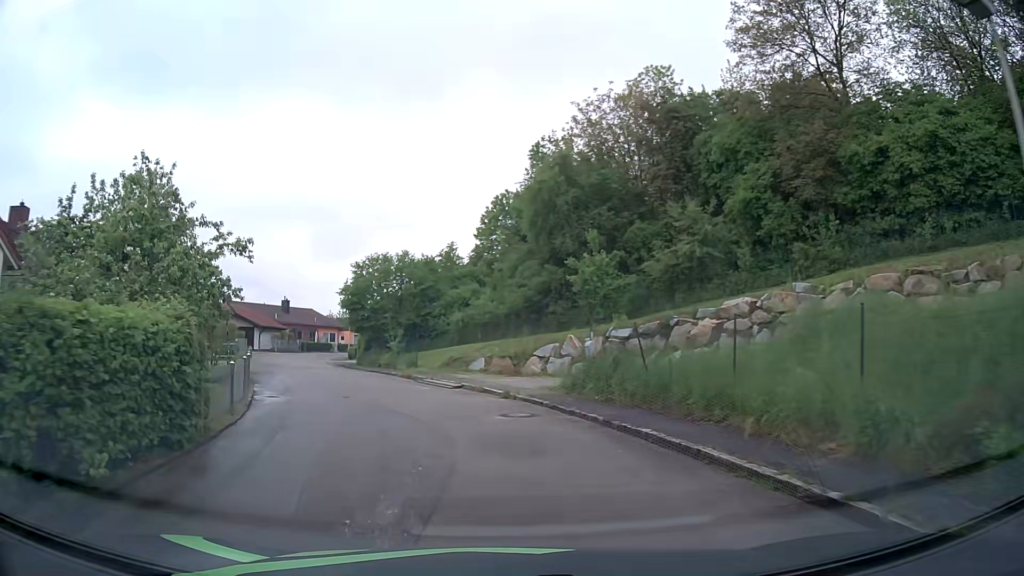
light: Day
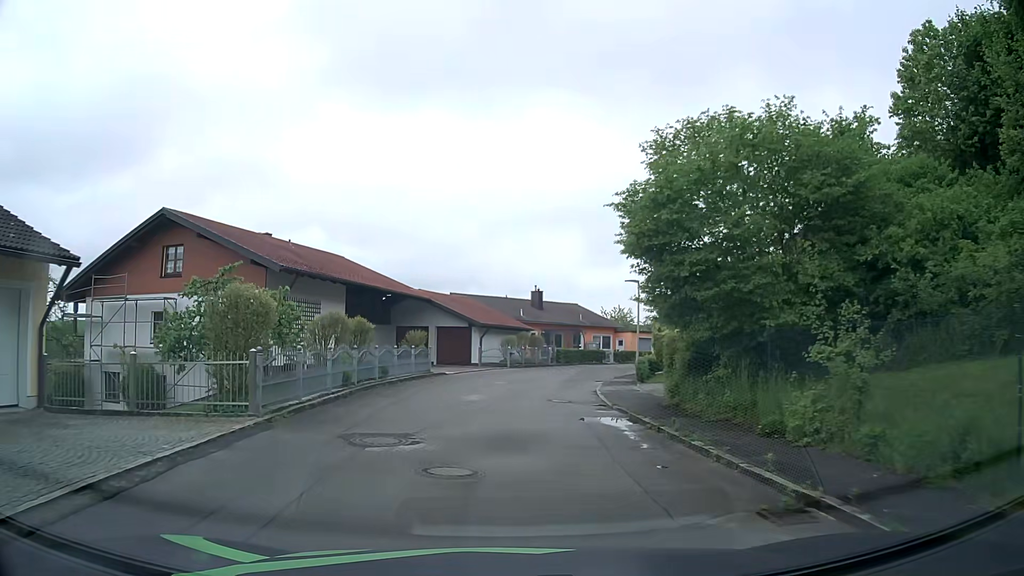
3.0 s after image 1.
(-5.7, +24.7) m; -23°
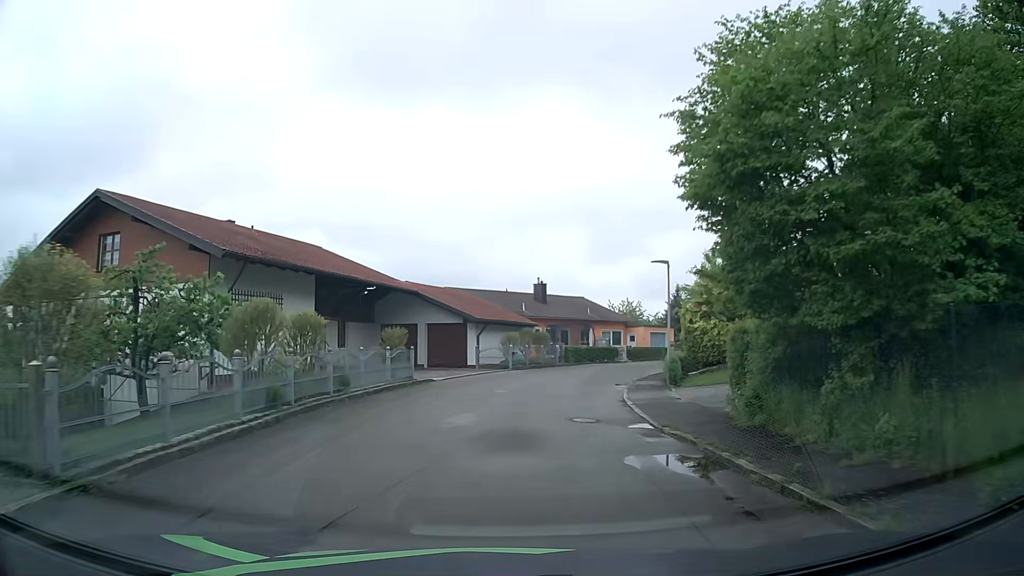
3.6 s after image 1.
(0.0, +5.2) m; -1°
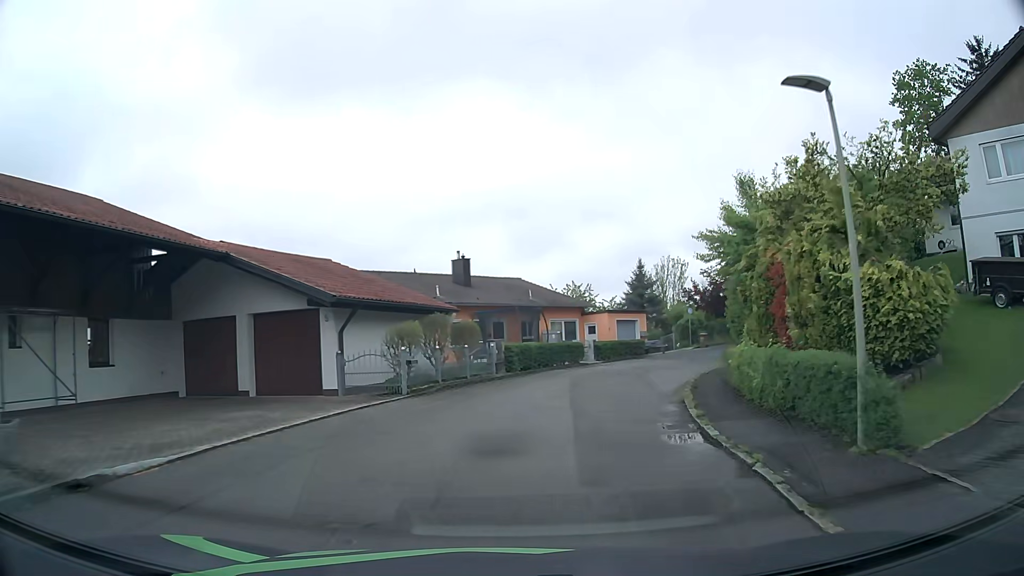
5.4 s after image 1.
(+0.7, +15.9) m; +7°
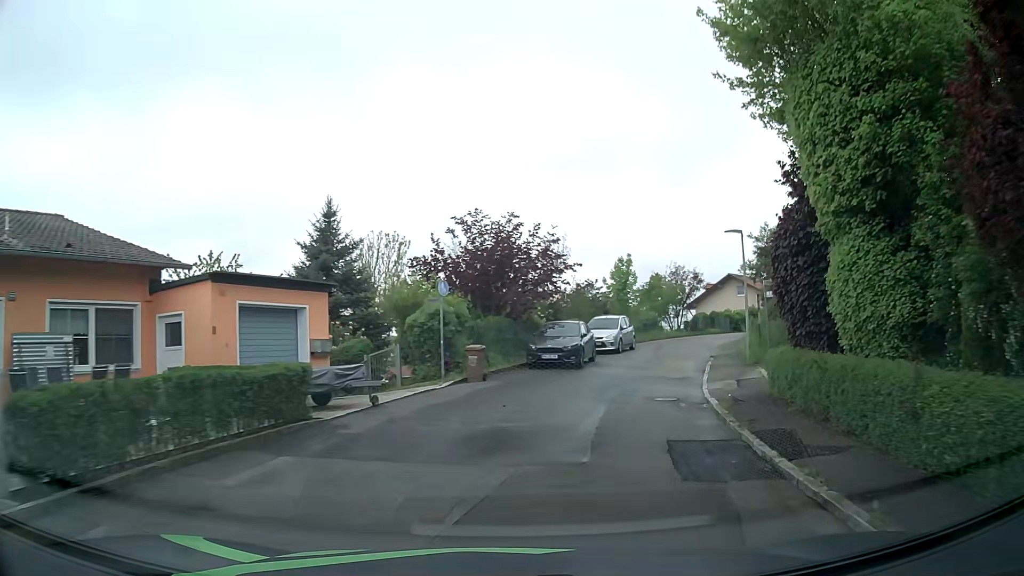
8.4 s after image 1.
(+5.2, +26.4) m; +24°
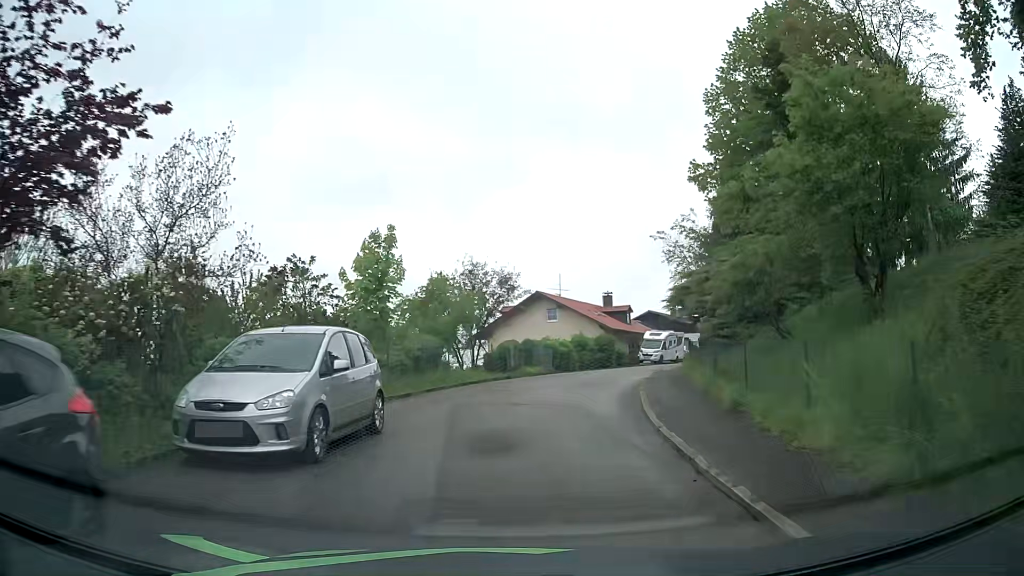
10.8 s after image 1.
(+4.0, +20.6) m; +21°
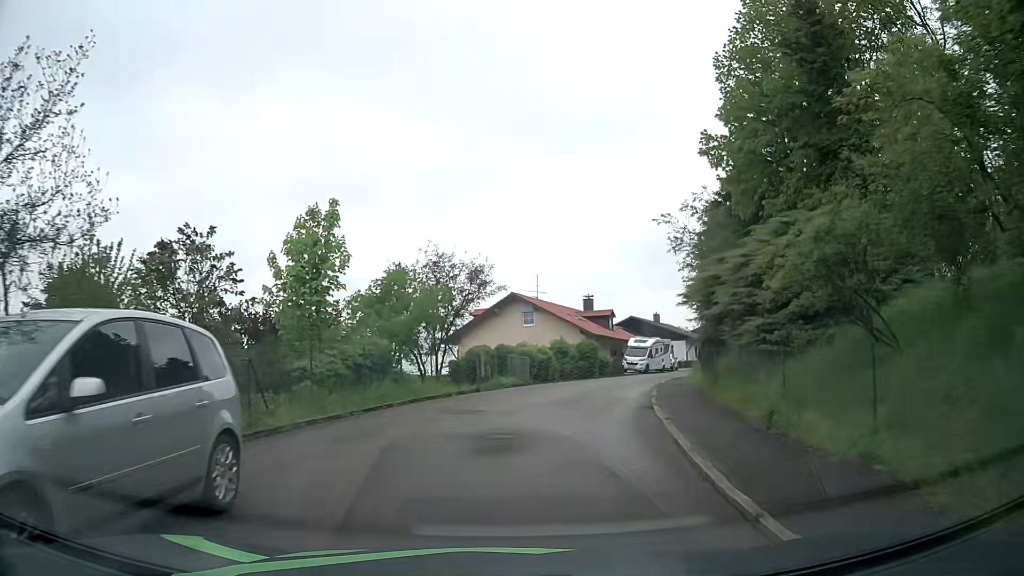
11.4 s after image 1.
(0.0, +4.9) m; +1°
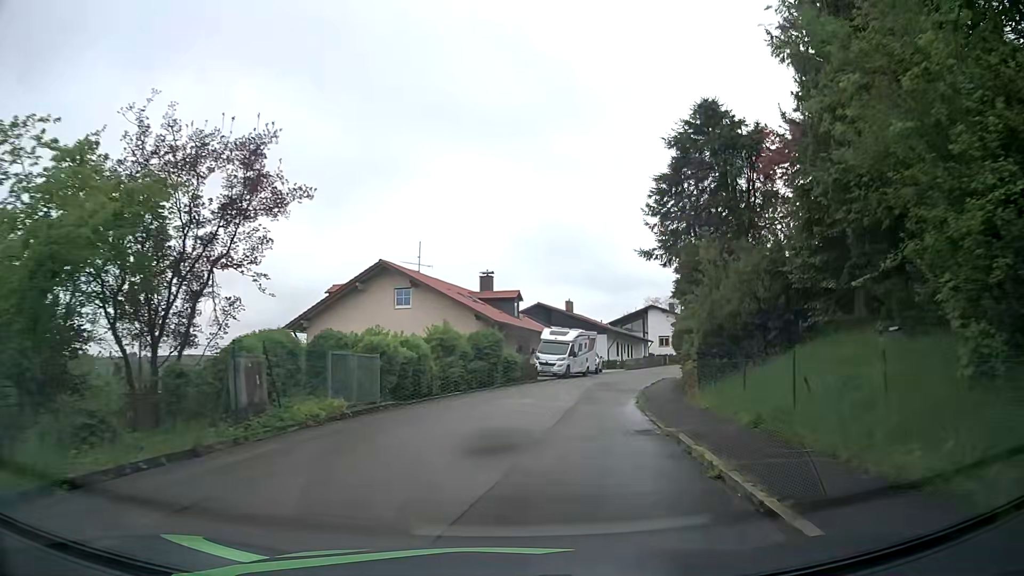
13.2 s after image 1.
(+1.3, +15.4) m; +9°
(0, +10) (+2, +20) (+4, +30) (+7, +39) (+11, +48) (+15, +57) (+20, +66) (+26, +74) (+32, +82) (+39, +90) m
